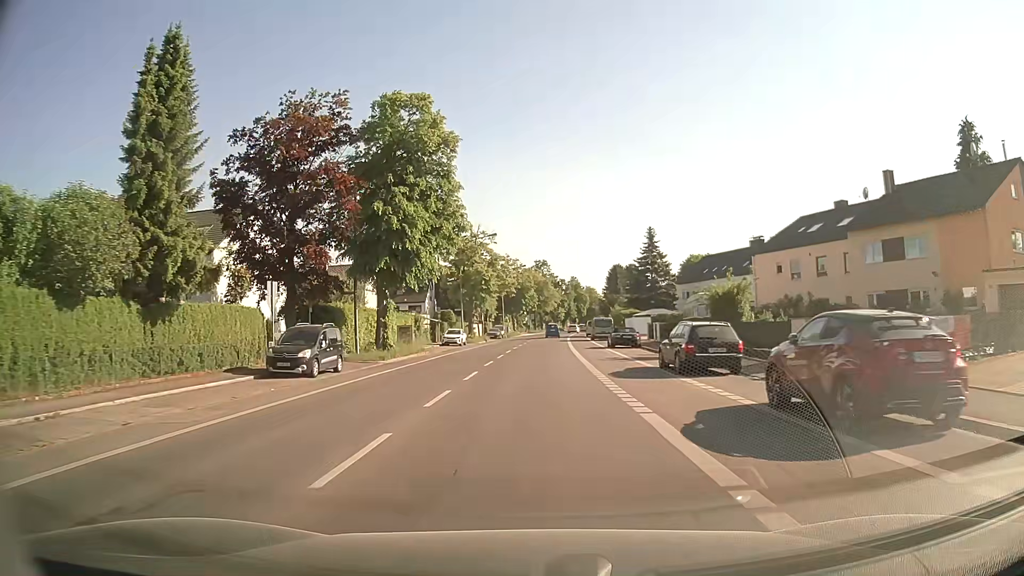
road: secondary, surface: asphalt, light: Day
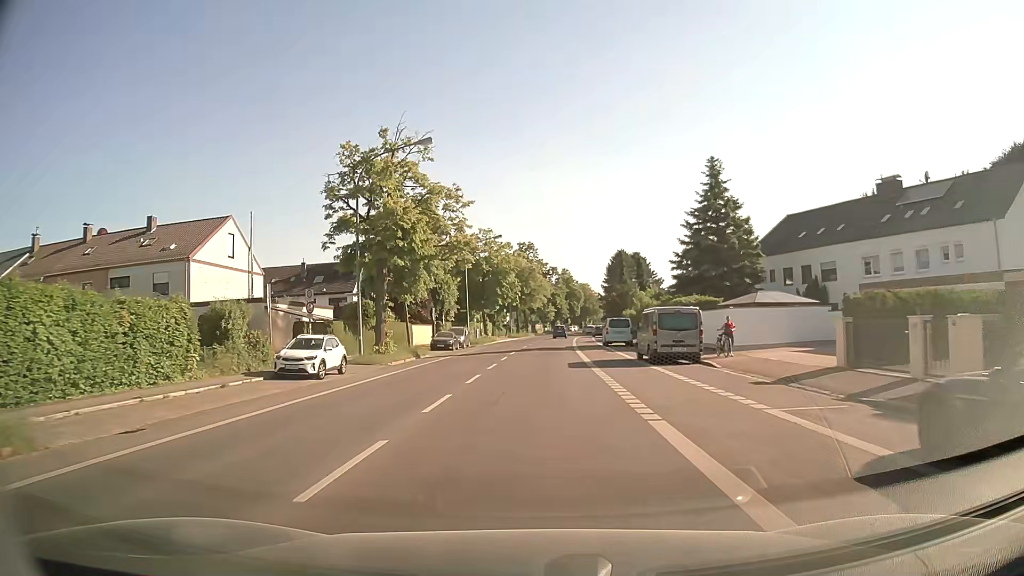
(+1.1, +36.1) m; +2°
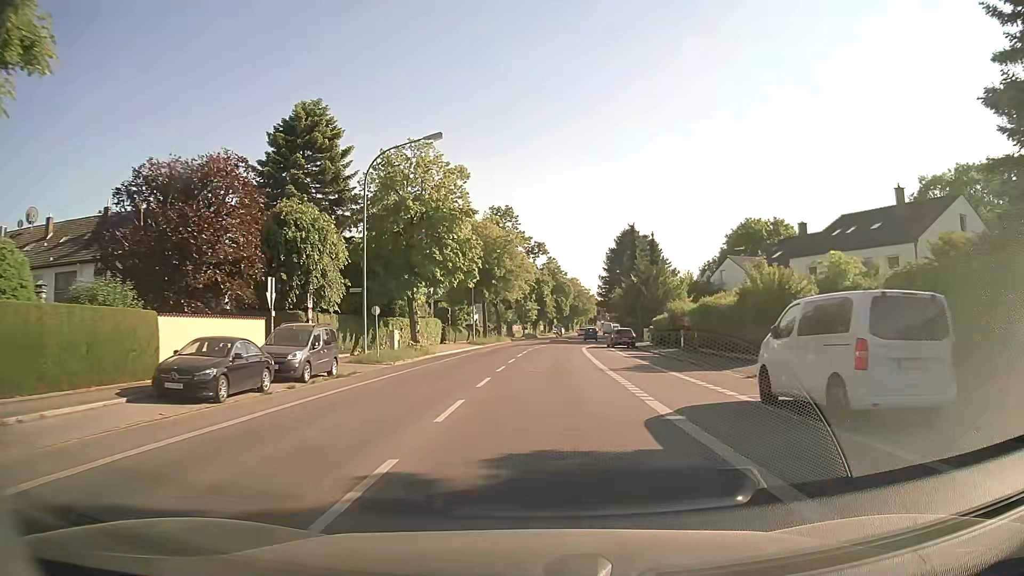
(+0.1, +37.1) m; +2°
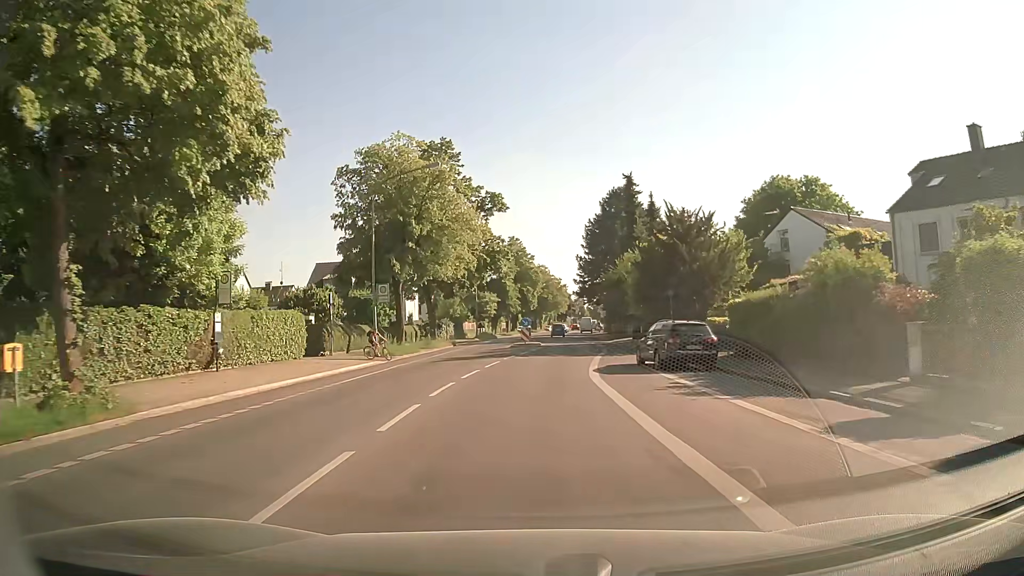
(+0.9, +29.4) m; +3°
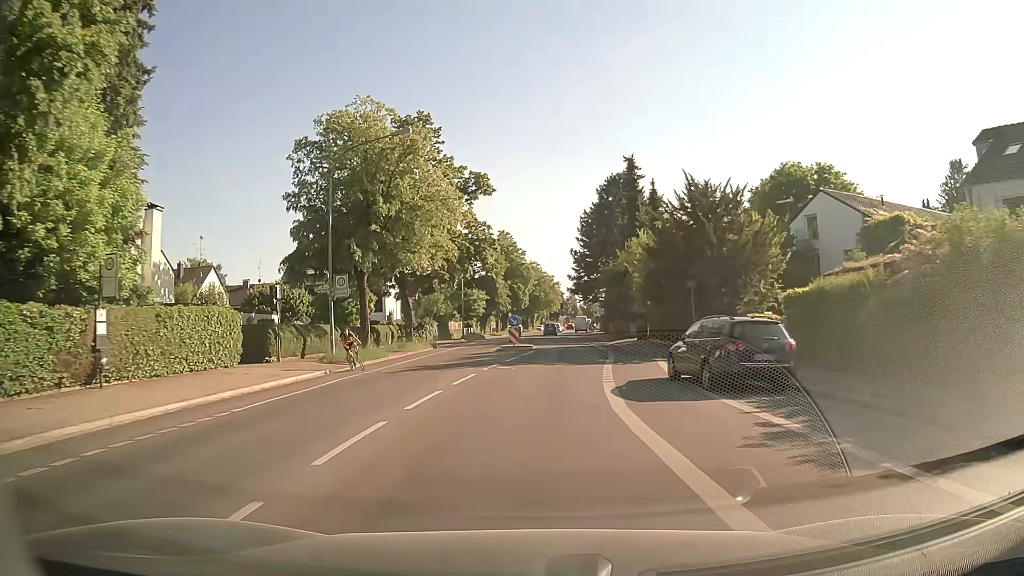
(+0.1, +6.8) m; +1°
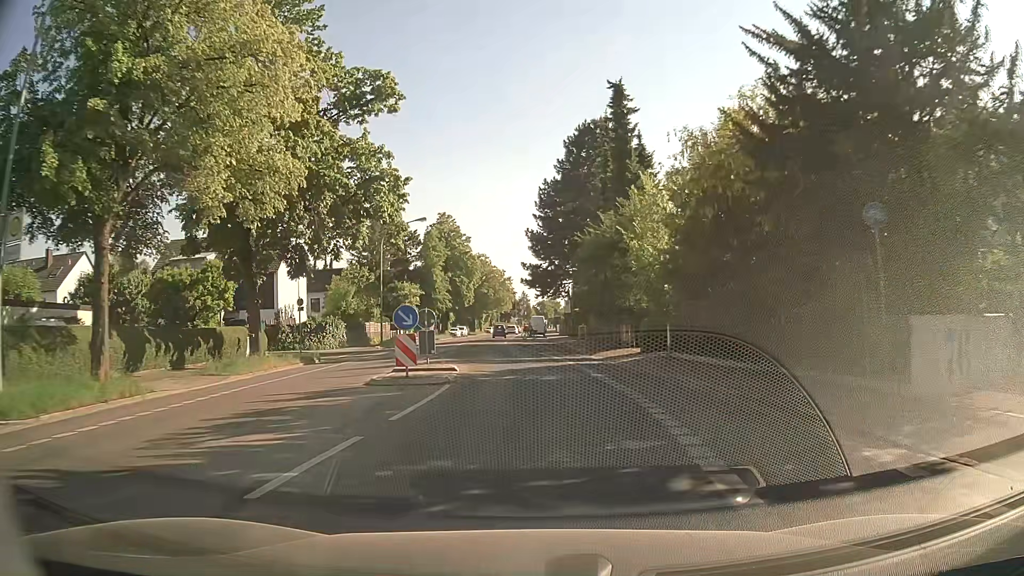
(+0.6, +19.8) m; +4°
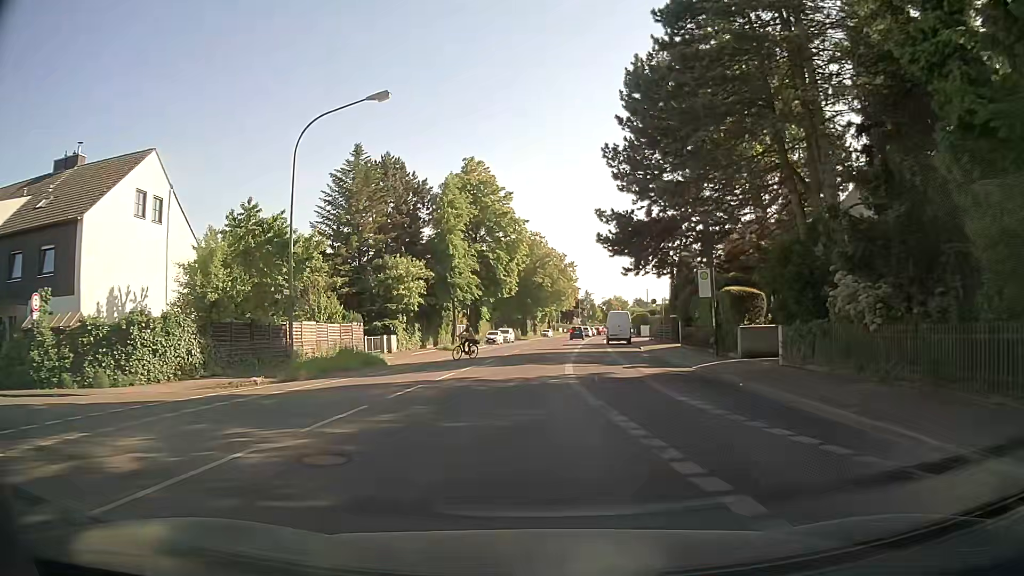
(-1.4, +32.7) m; -6°
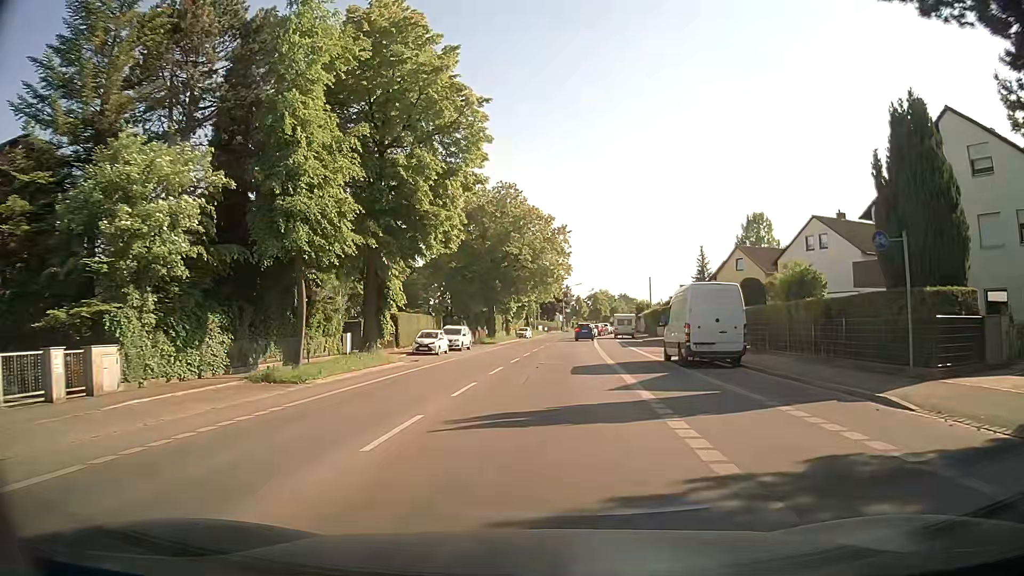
(+0.6, +32.6) m; +3°
(0, +10) (+1, +20) (+1, +30) (+2, +40) (+3, +50) (+4, +60) (+4, +70) (+6, +80) (+8, +90) (+9, +99) m
